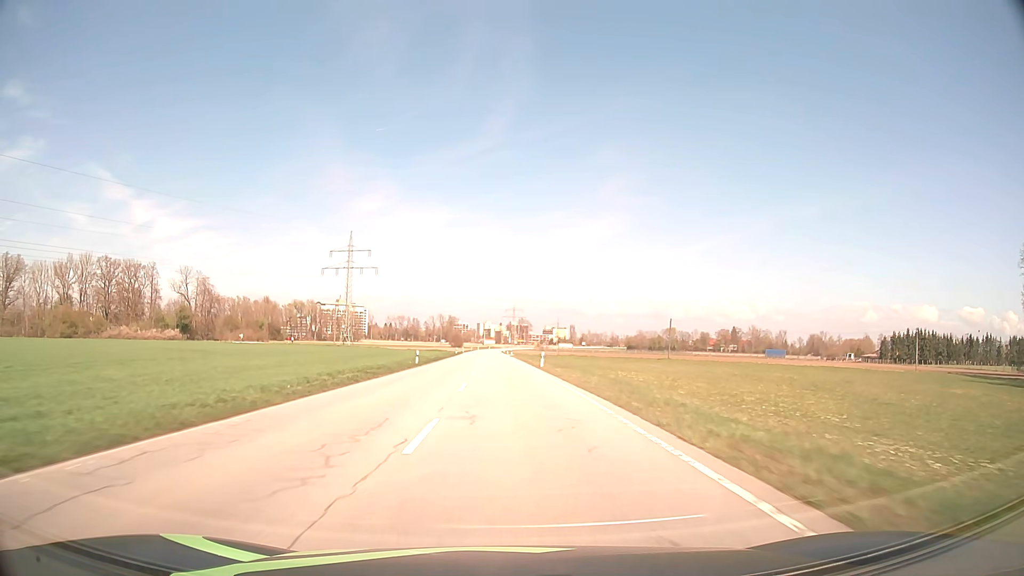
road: secondary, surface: asphalt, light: Day
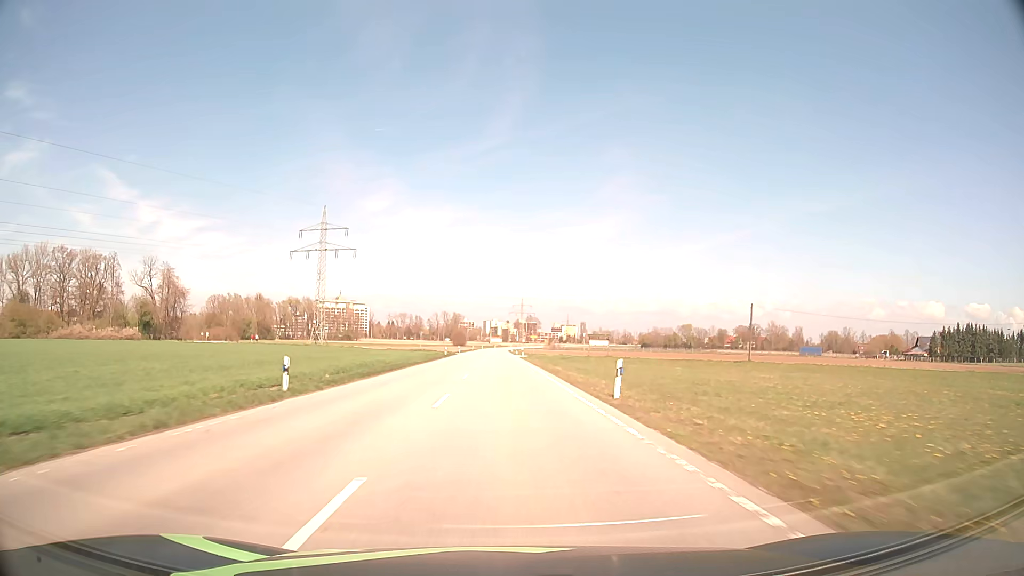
(-0.2, +29.9) m; -1°
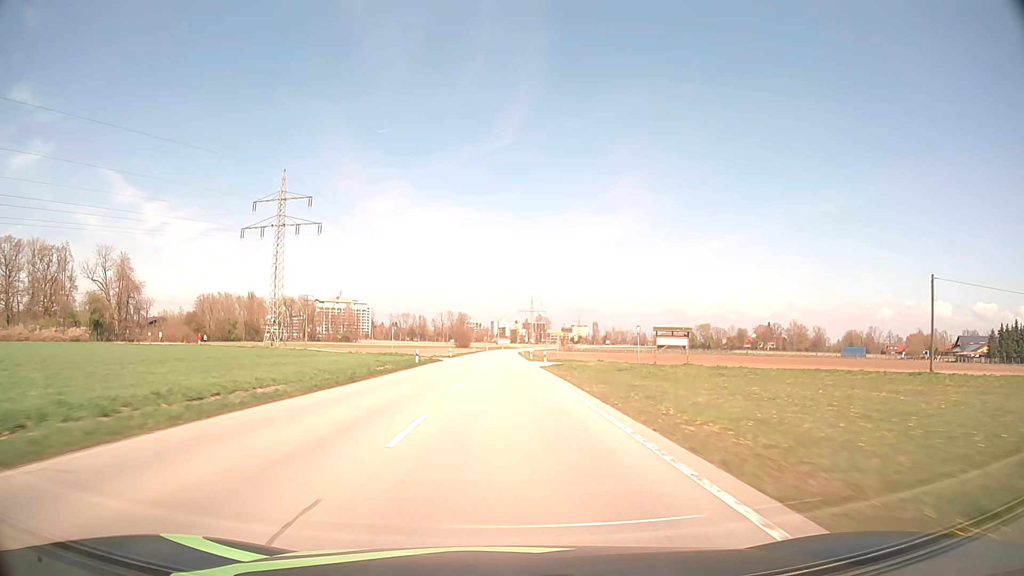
(-0.2, +30.0) m; -1°
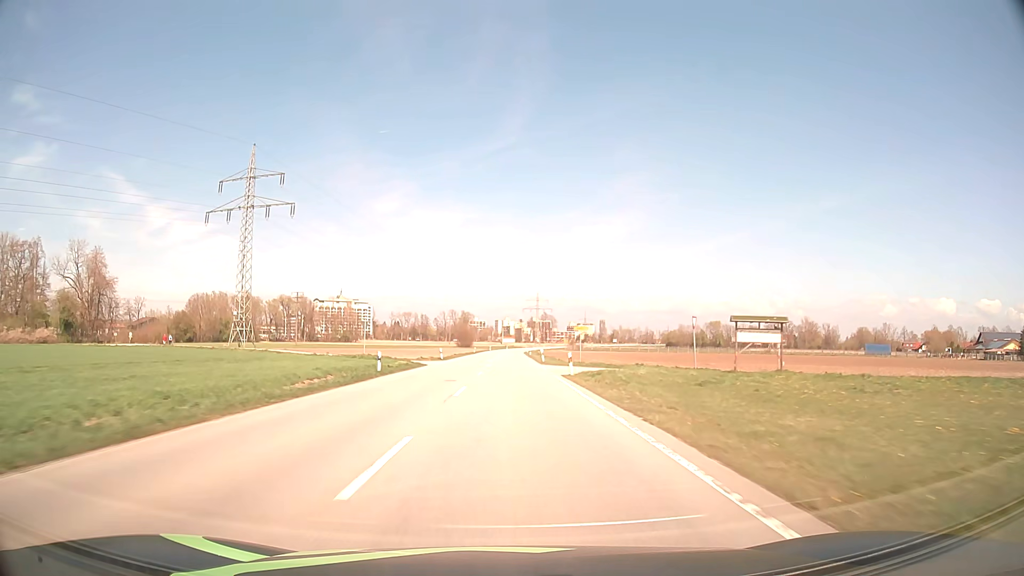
(0.0, +15.1) m; 0°
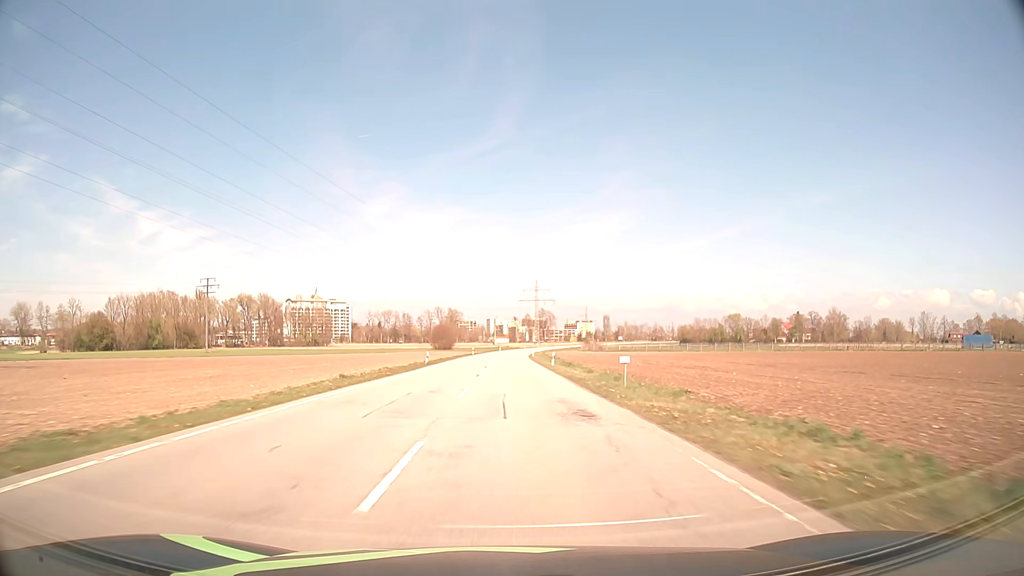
(+0.1, +60.7) m; +1°
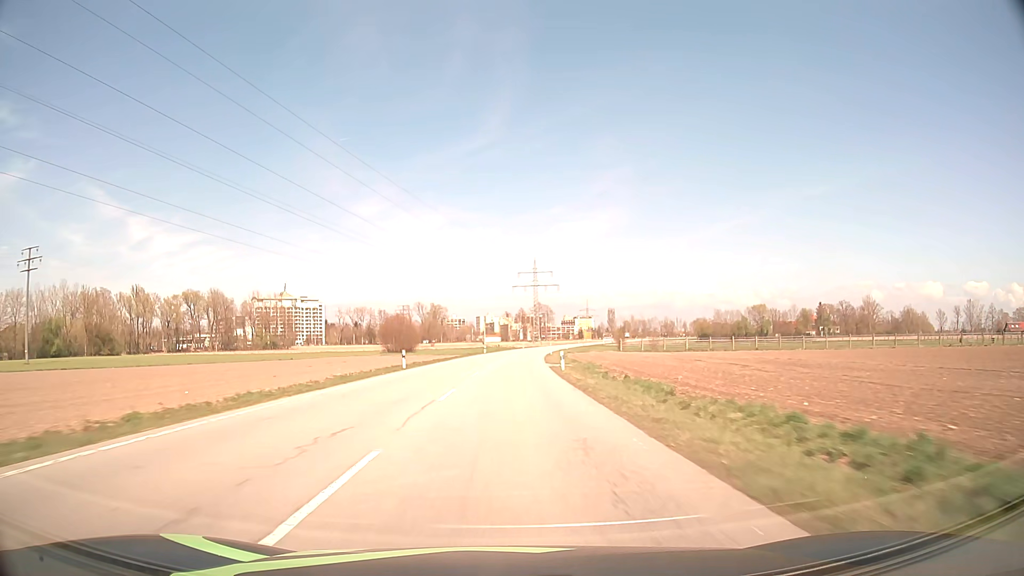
(+0.4, +61.3) m; +1°
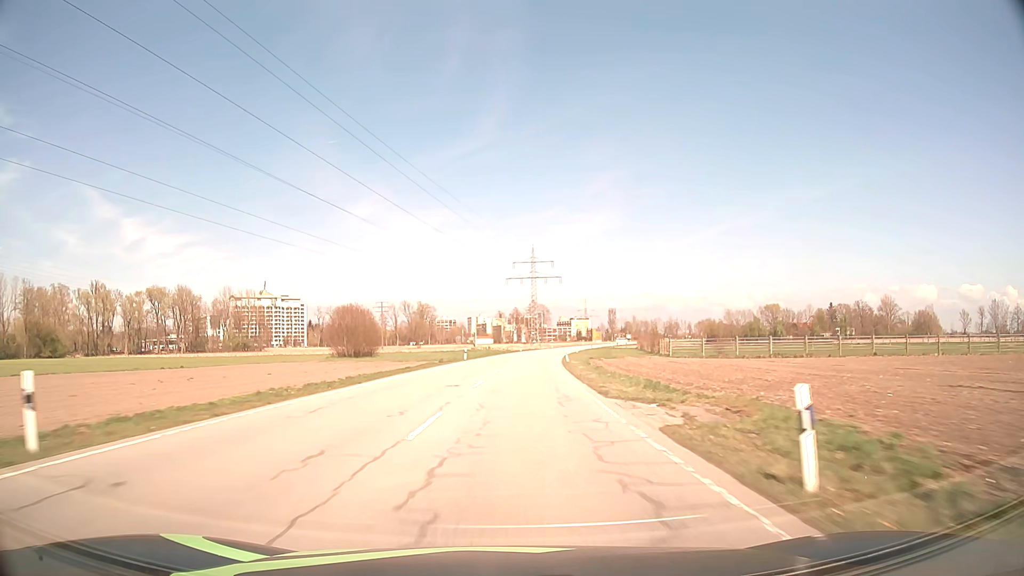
(0.0, +30.8) m; 0°
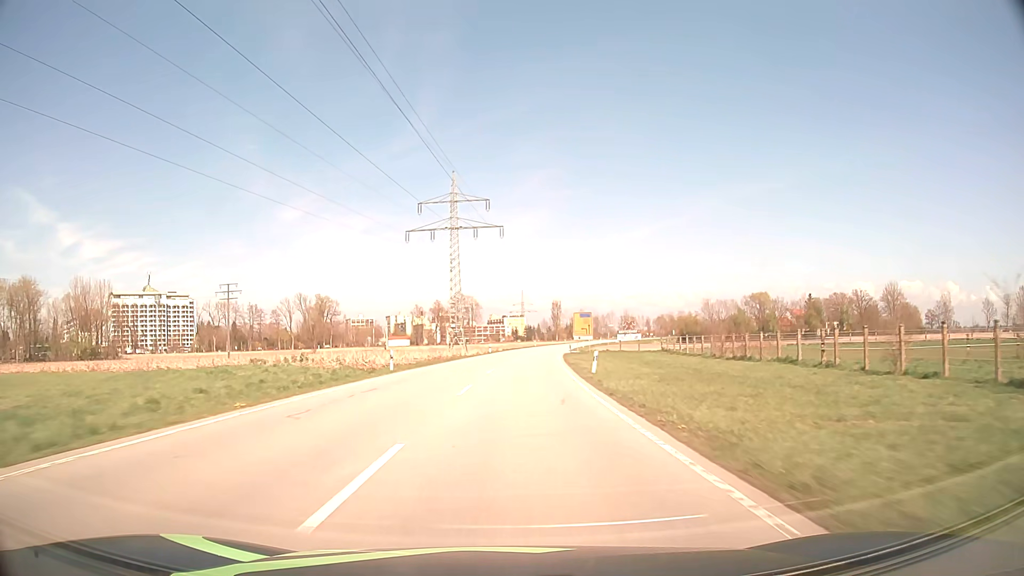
(+4.2, +76.6) m; +6°
(0, +10) (0, +20) (+1, +30) (+1, +40) (+2, +50) (+2, +60) (+3, +70) (+4, +80) (+6, +90) (+7, +100) m
